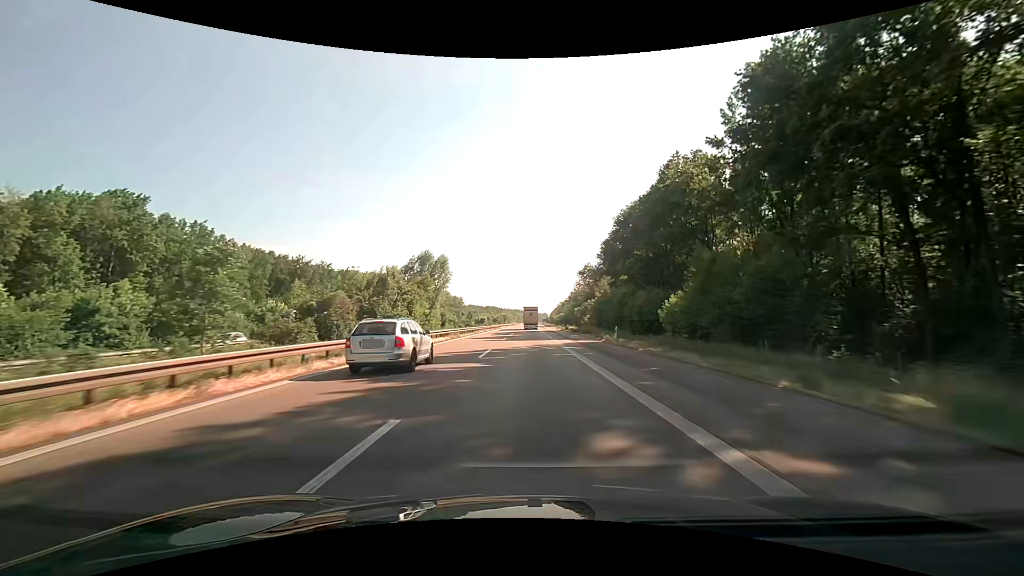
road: motorway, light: Day
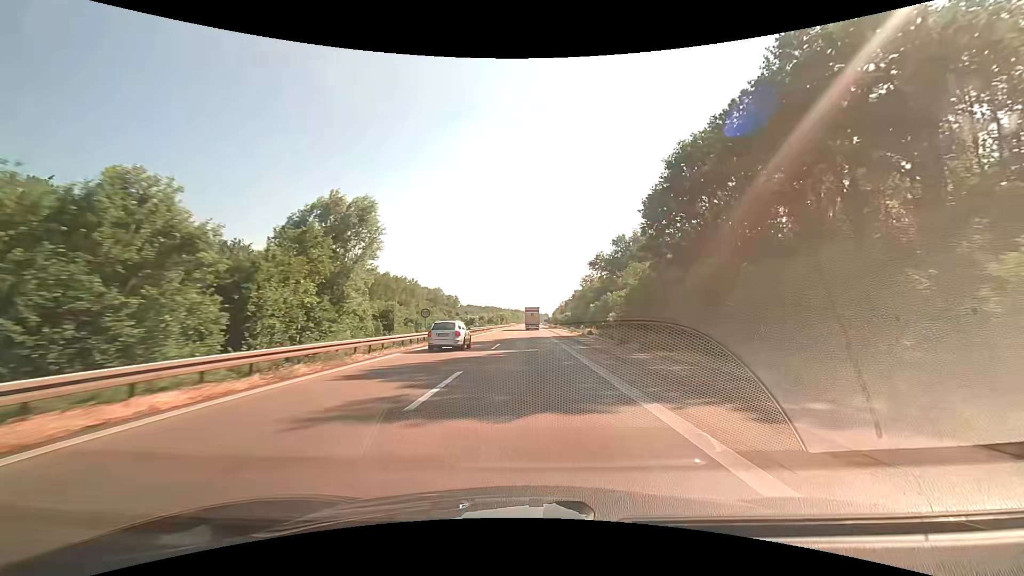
(0.0, +29.1) m; 0°
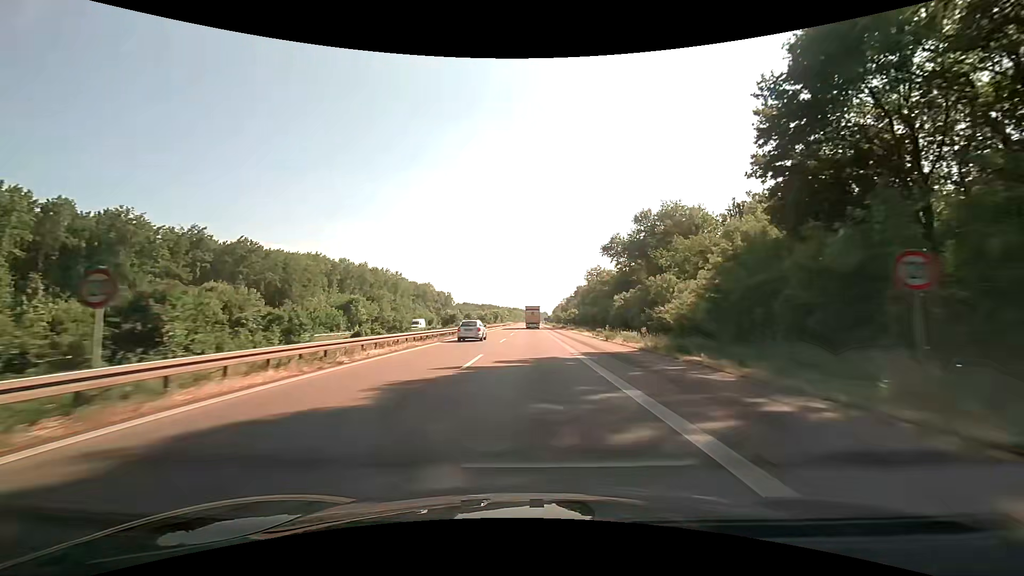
(0.0, +29.2) m; 0°
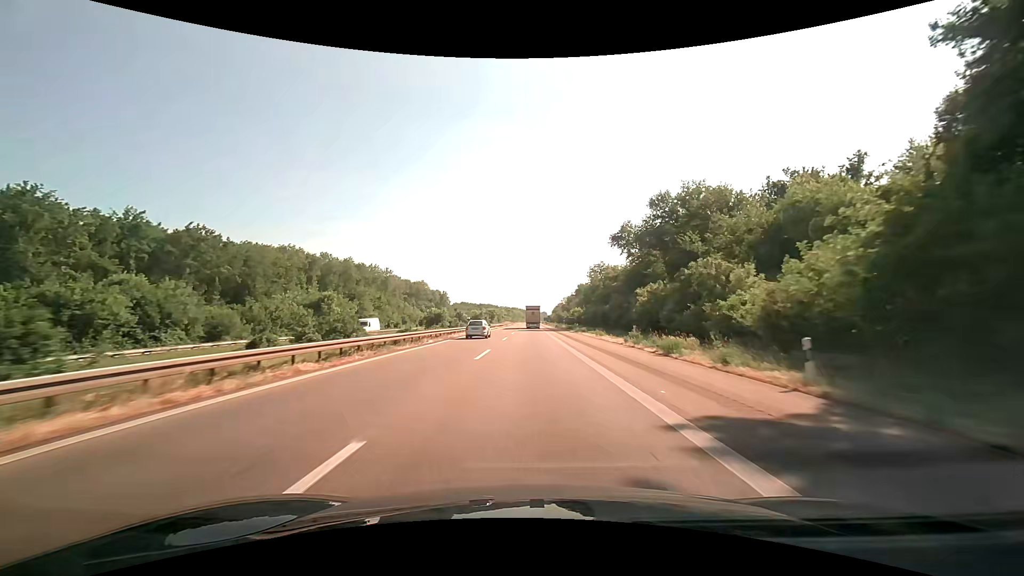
(+0.1, +14.5) m; 0°
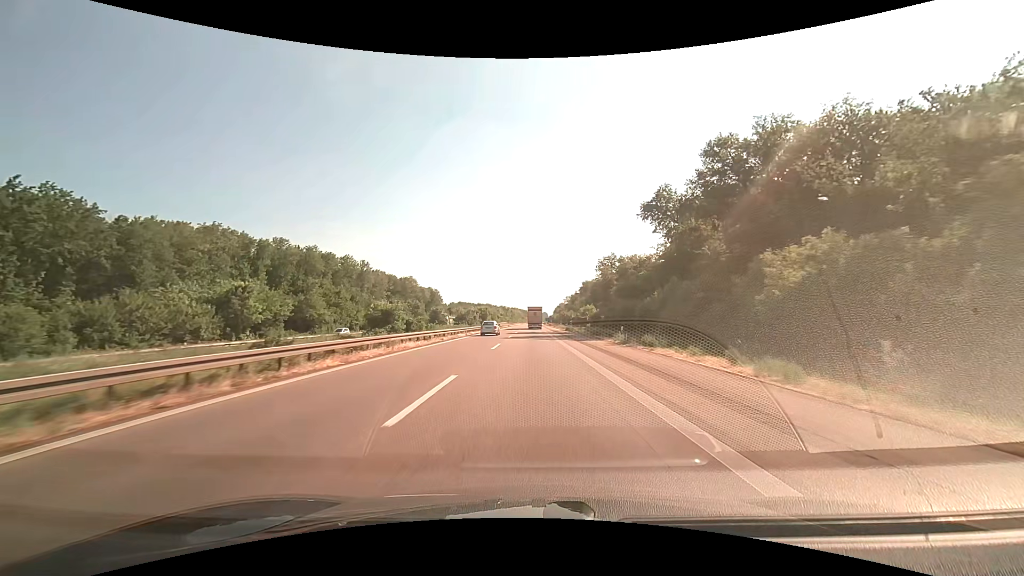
(+0.2, +28.9) m; 0°
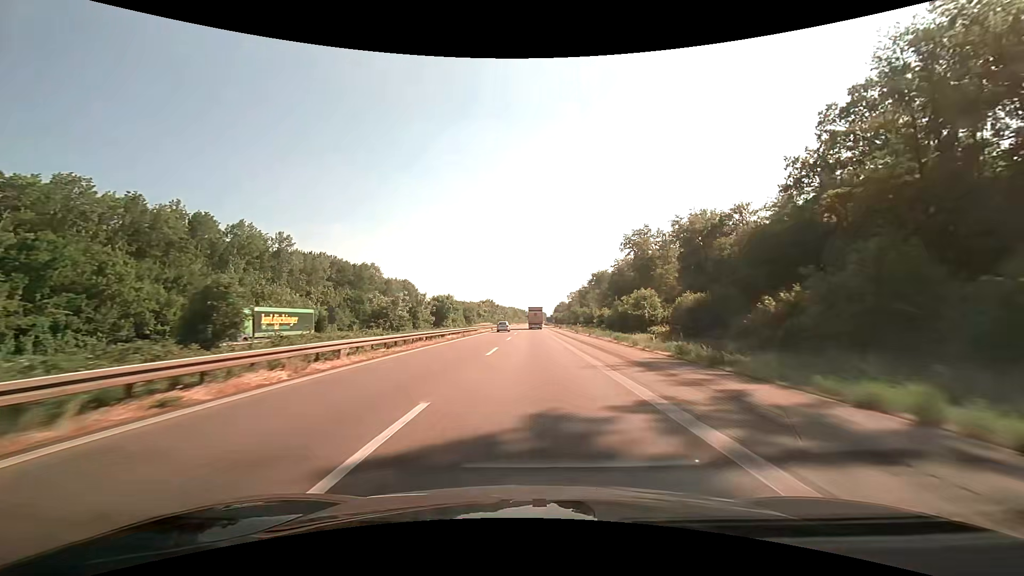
(+0.1, +57.9) m; 0°
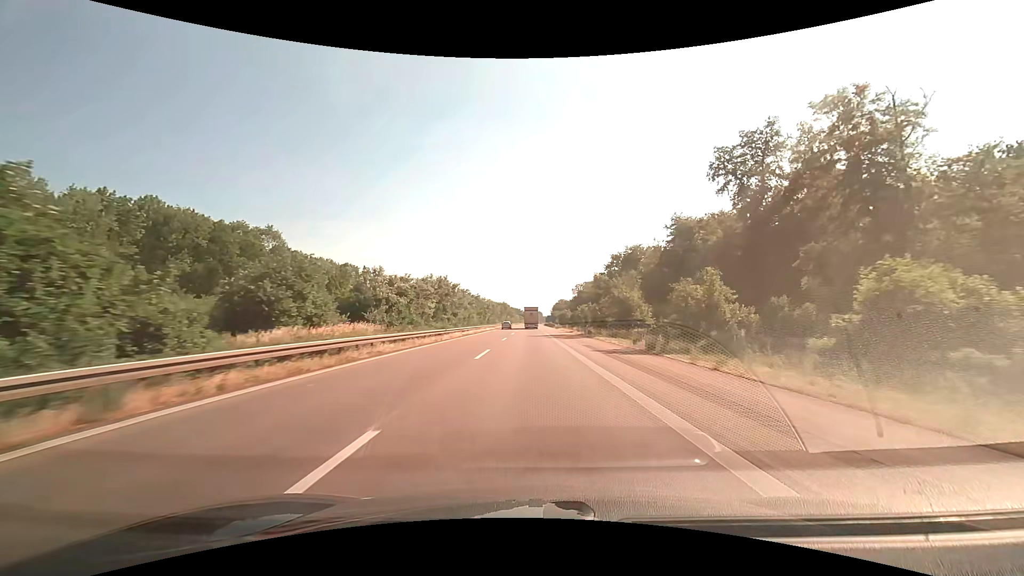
(+0.5, +73.7) m; +1°
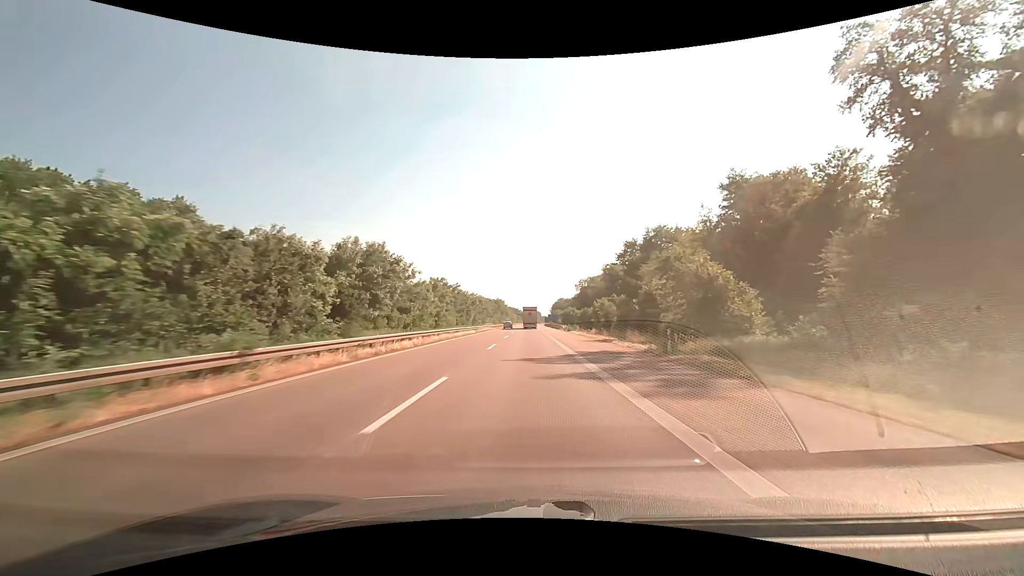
(+0.1, +29.9) m; 0°
(0, +10) (0, +20) (0, +30) (0, +40) (0, +50) (0, +60) (0, +70) (0, +80) (0, +90) (0, +100) m
